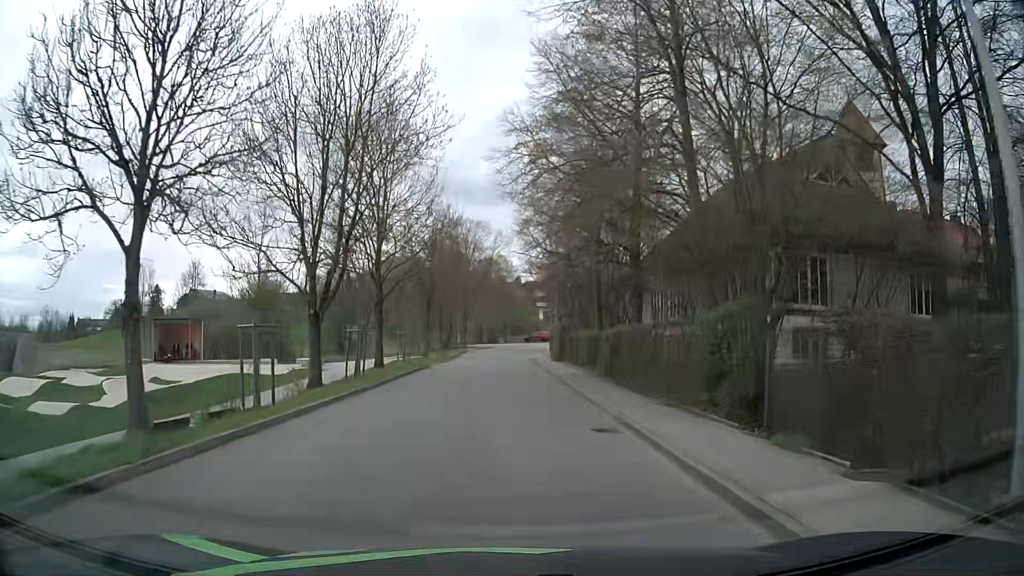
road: residential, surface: asphalt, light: Day
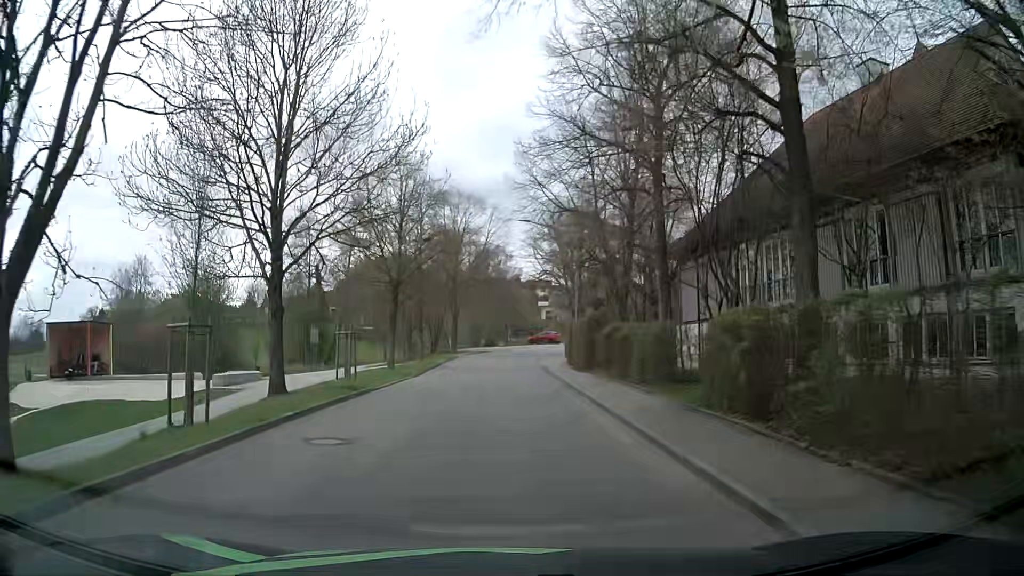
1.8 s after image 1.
(+0.1, +13.4) m; +1°
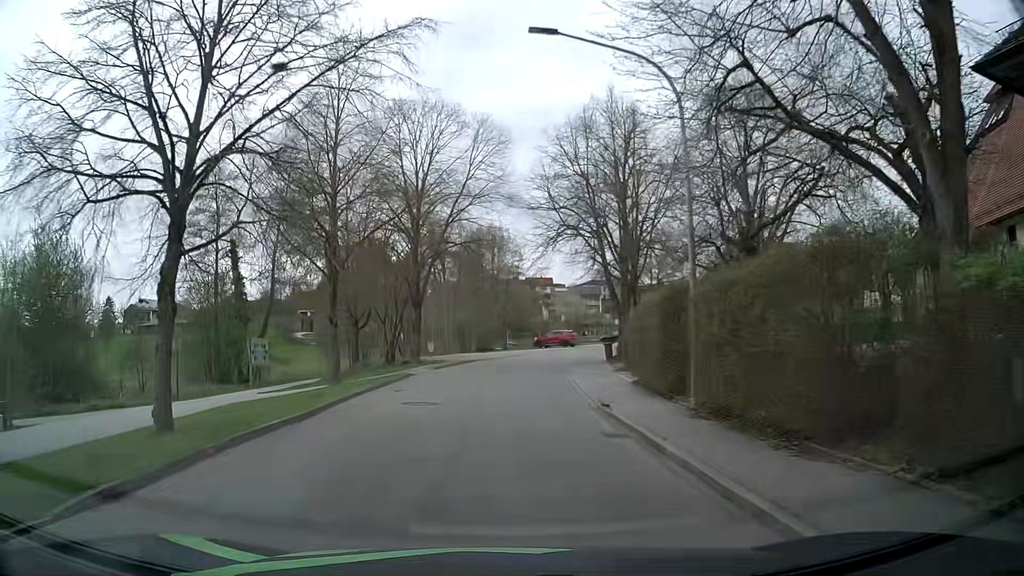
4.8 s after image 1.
(-0.3, +21.7) m; -1°
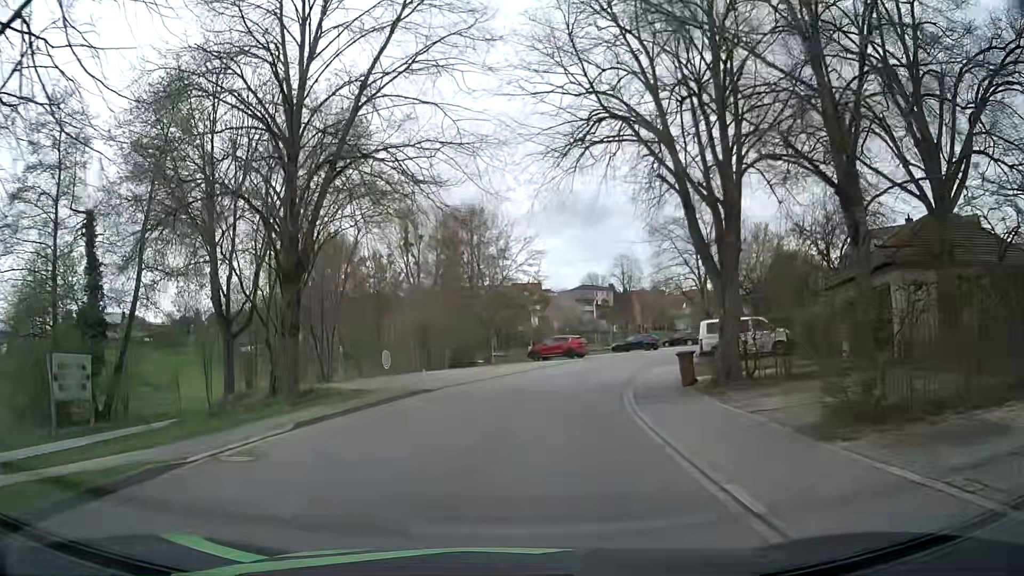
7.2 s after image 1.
(+0.2, +17.3) m; +1°
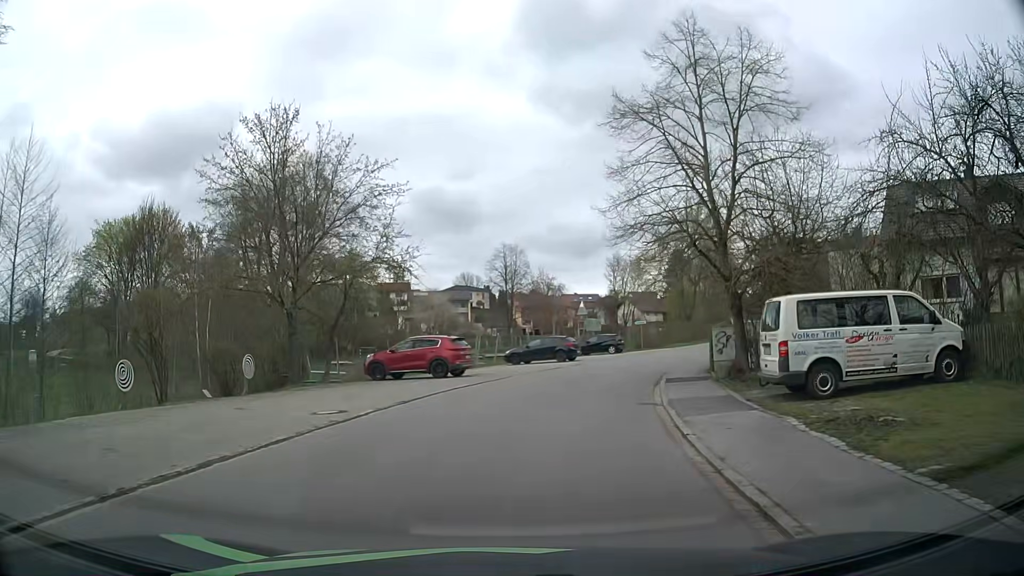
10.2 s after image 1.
(+1.6, +20.5) m; +11°
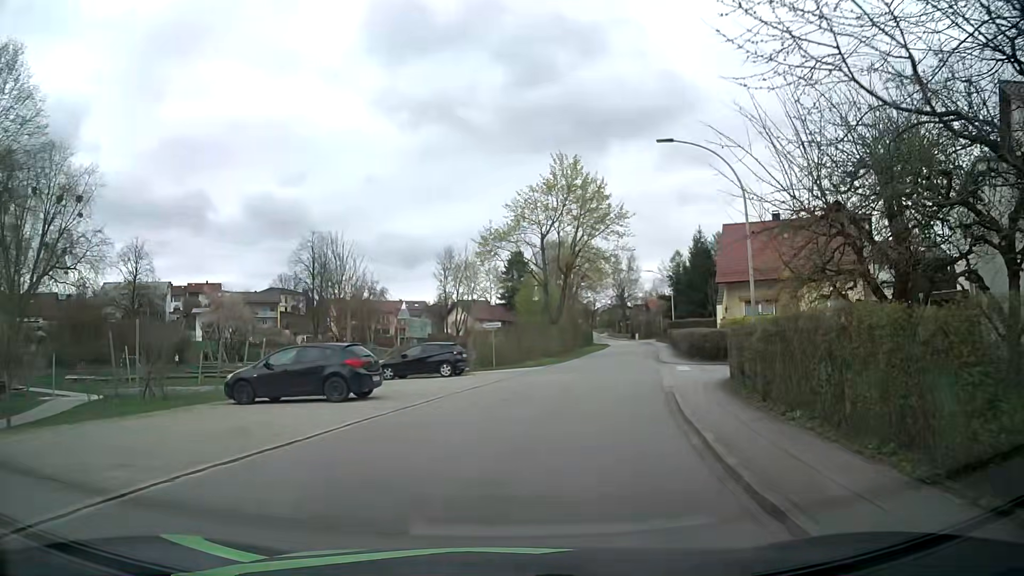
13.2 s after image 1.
(+2.2, +20.5) m; +13°
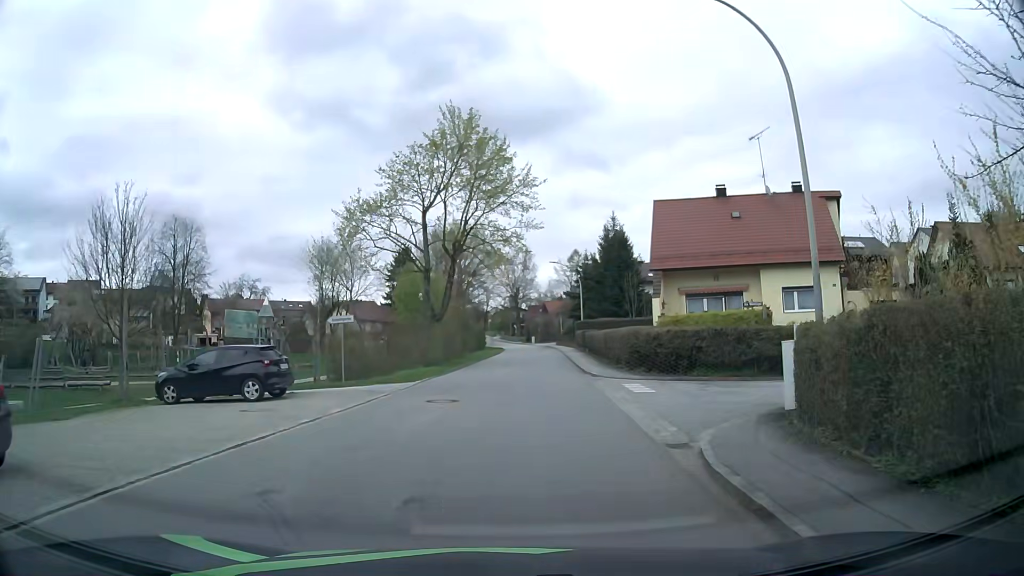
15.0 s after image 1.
(+1.0, +10.8) m; +10°
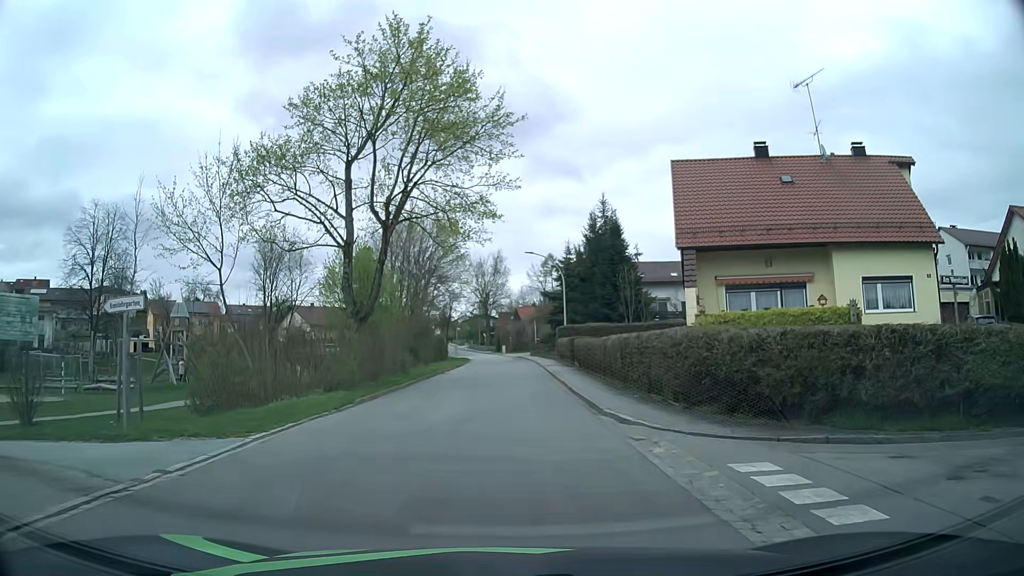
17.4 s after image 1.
(+0.3, +12.0) m; +3°
